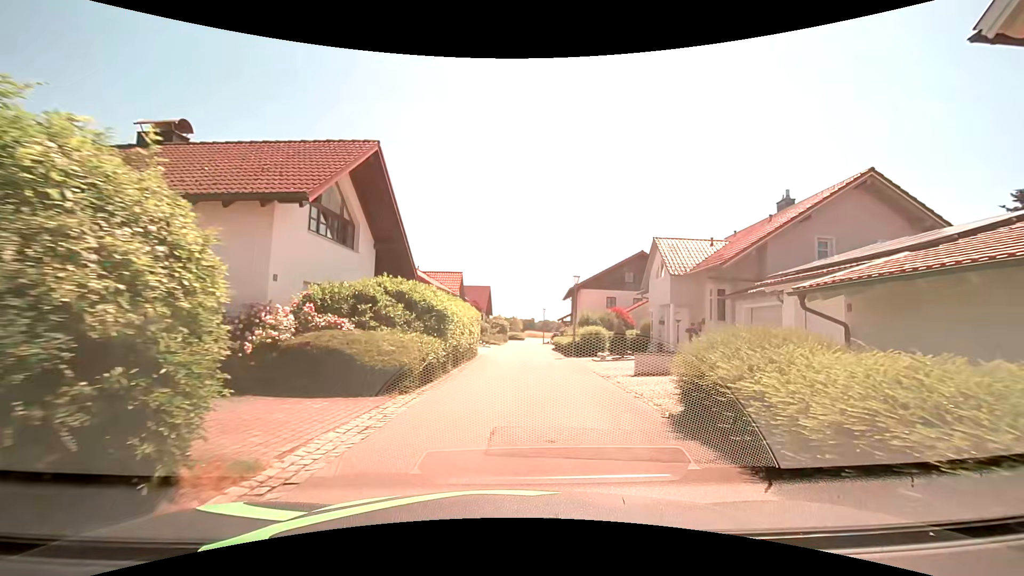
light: Day
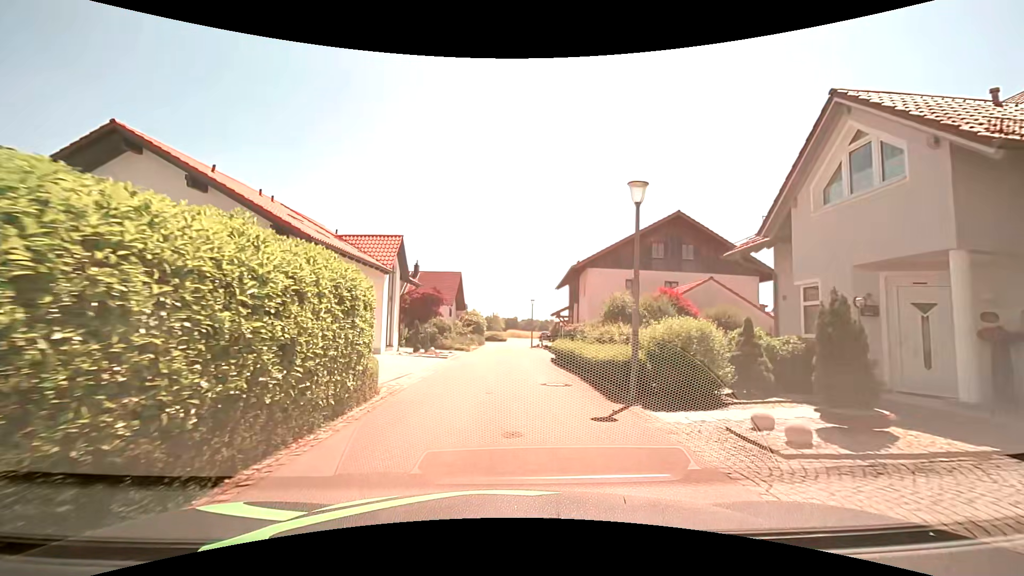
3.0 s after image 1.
(+0.5, +16.6) m; +2°
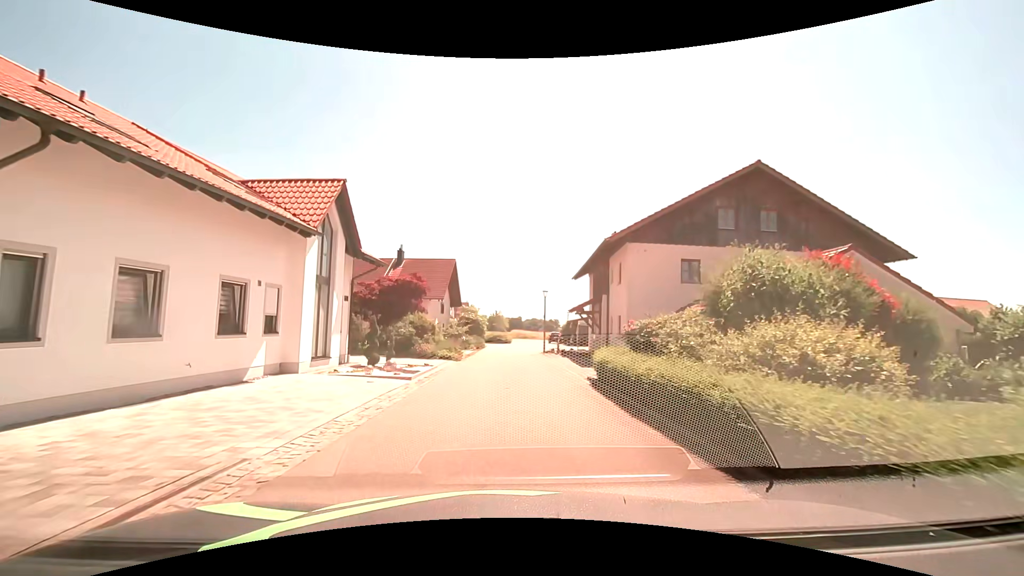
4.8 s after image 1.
(-0.2, +10.1) m; -2°
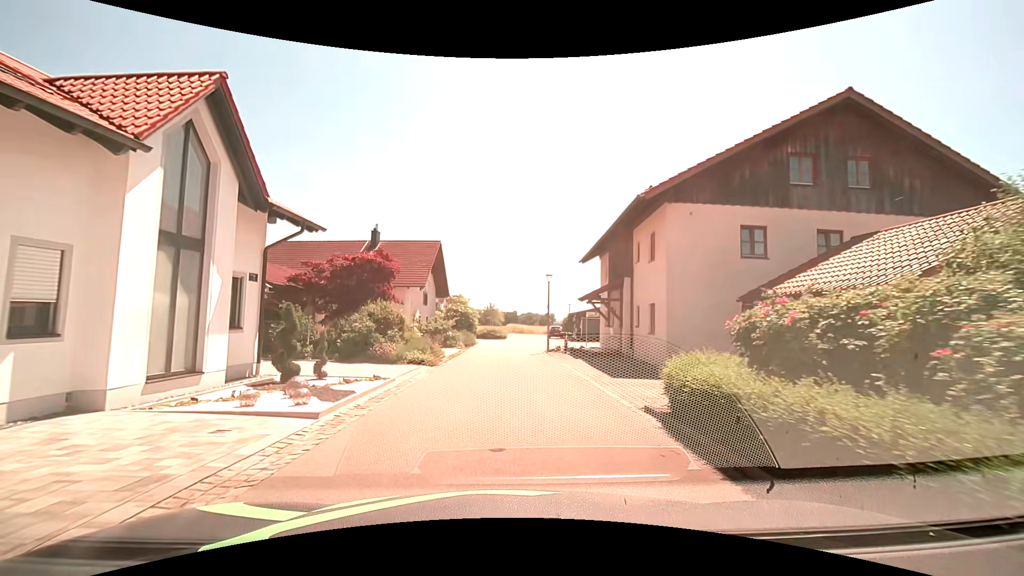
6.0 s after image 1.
(+0.1, +6.7) m; +1°
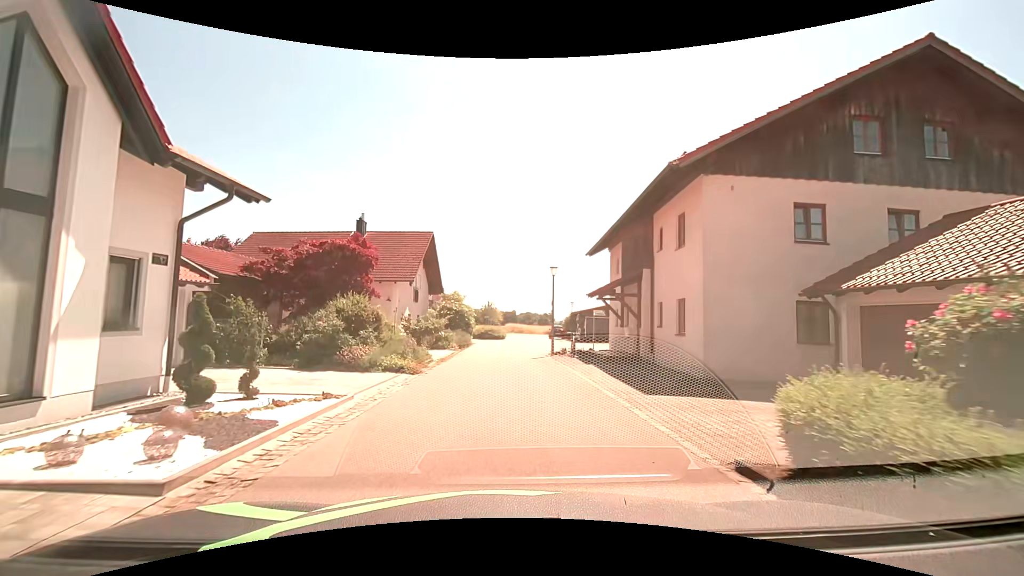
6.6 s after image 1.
(0.0, +3.3) m; 0°
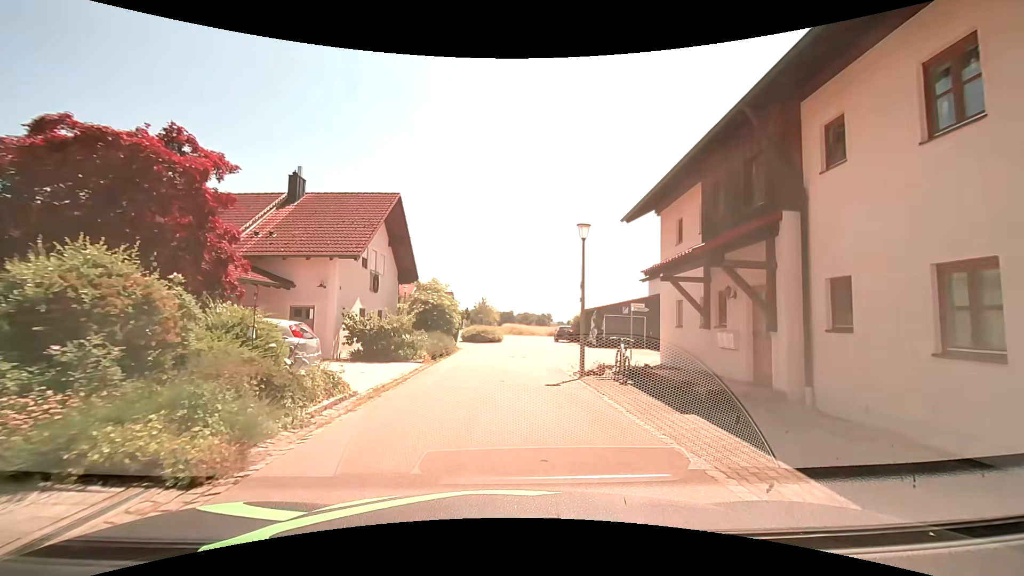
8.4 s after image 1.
(0.0, +10.1) m; +1°
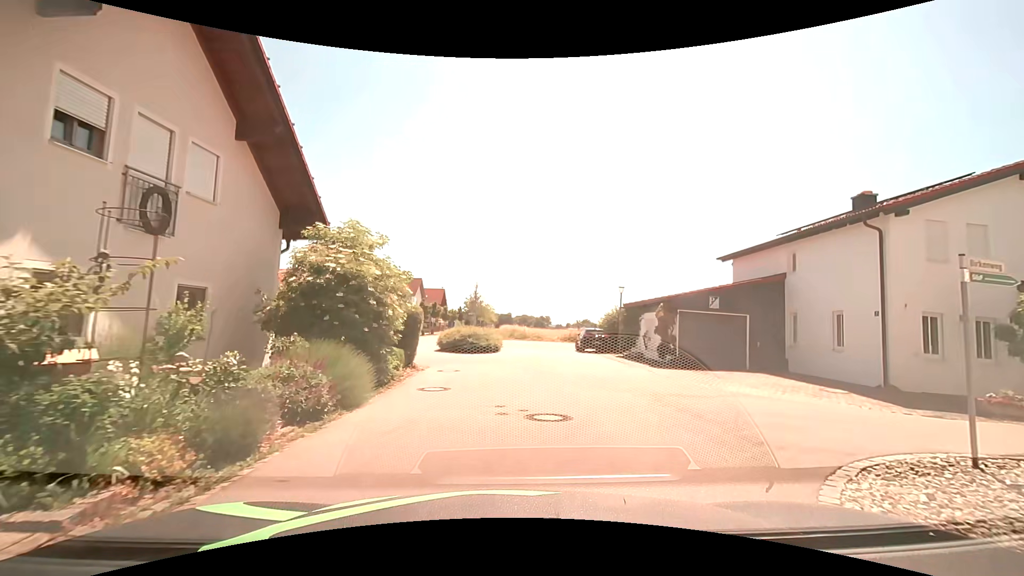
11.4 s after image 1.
(-0.3, +15.3) m; -1°
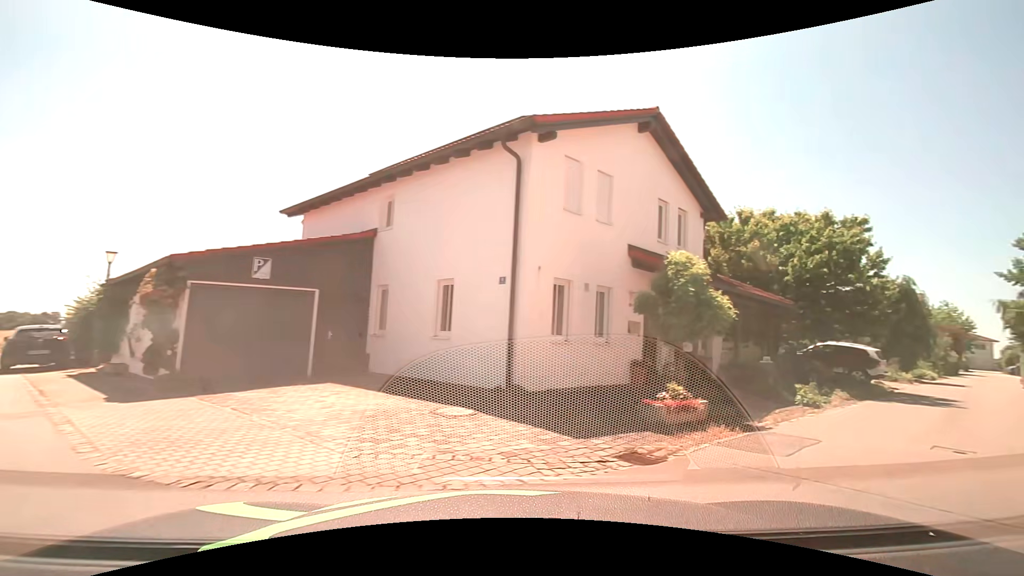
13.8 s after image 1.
(+2.6, +8.8) m; +44°
